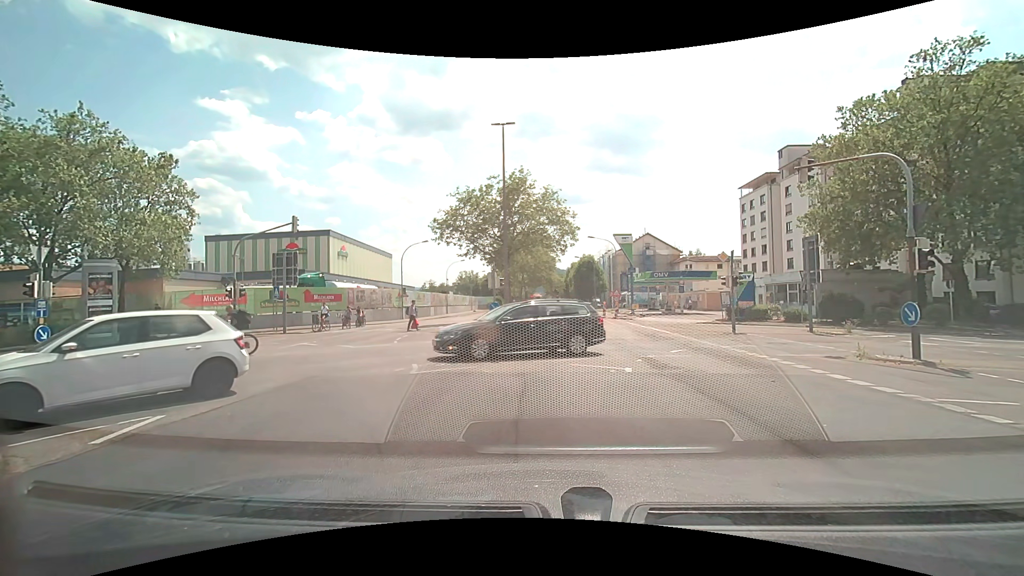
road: secondary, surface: asphalt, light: Day
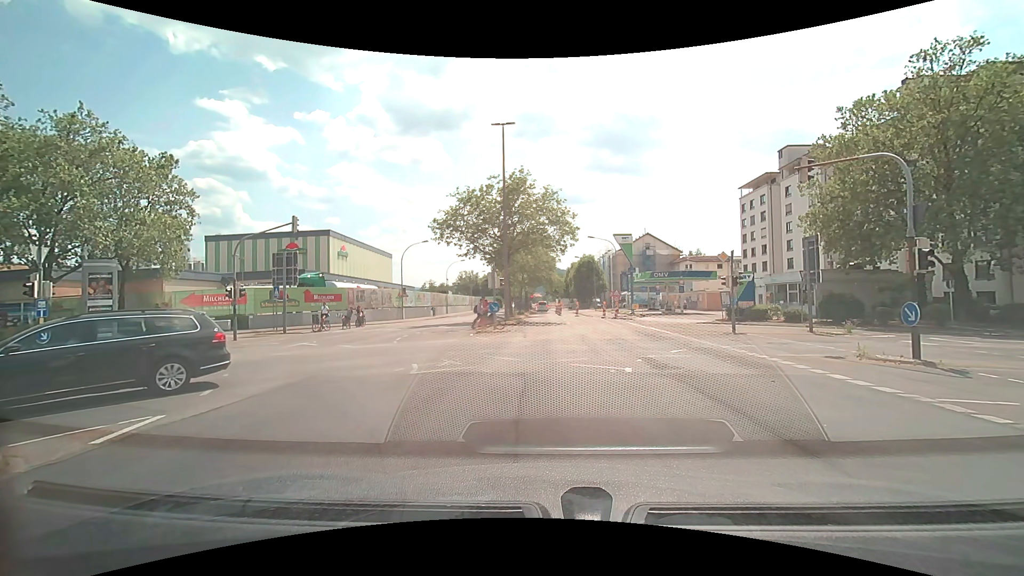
(0.0, 0.0) m; 0°
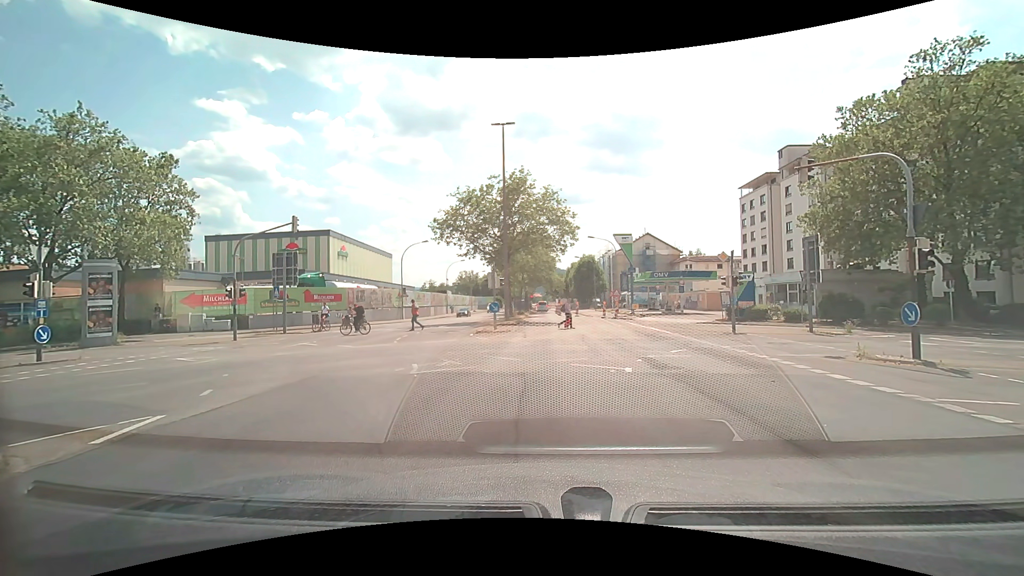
(0.0, 0.0) m; 0°
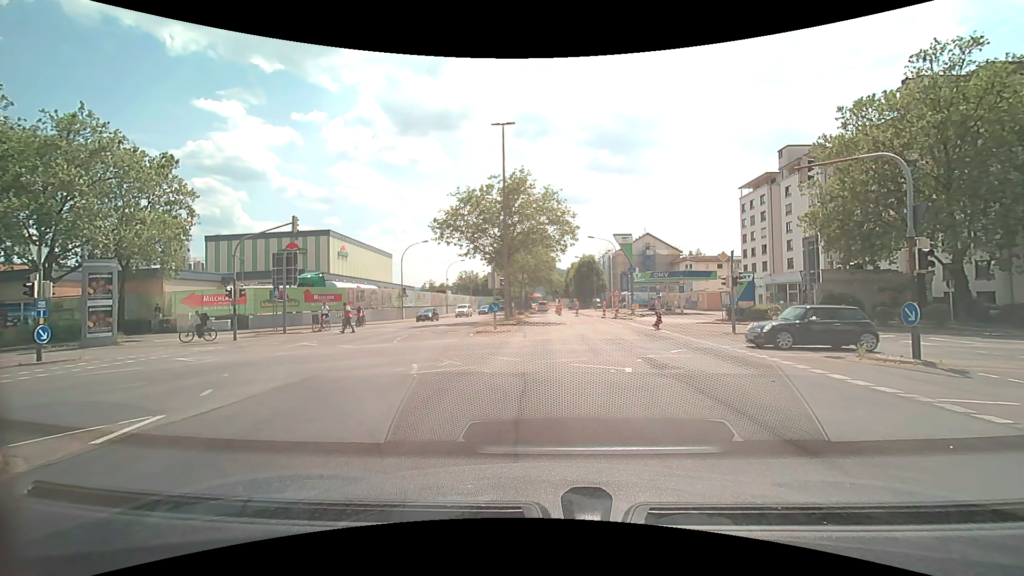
(0.0, 0.0) m; 0°
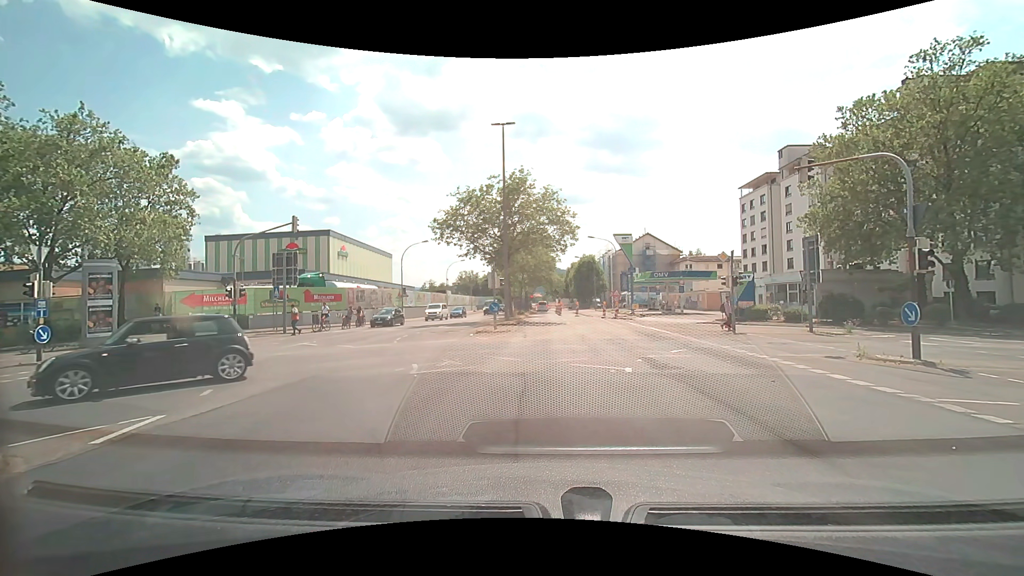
(0.0, 0.0) m; 0°
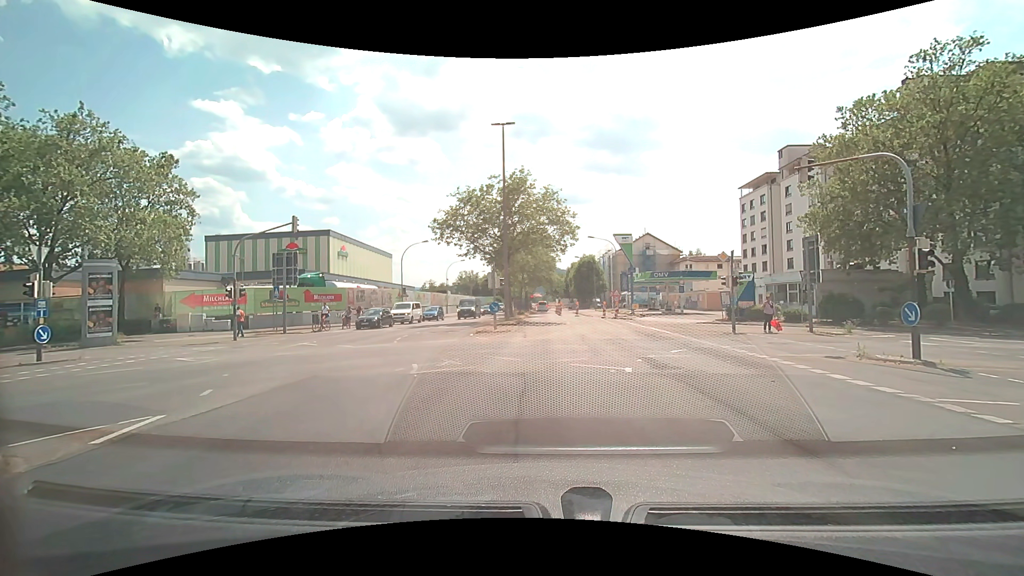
(0.0, 0.0) m; 0°
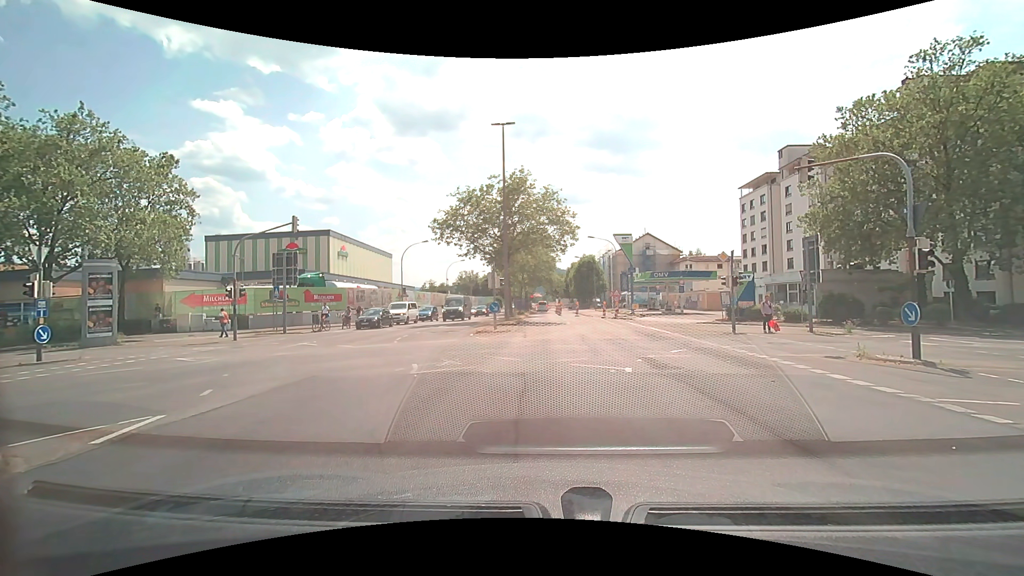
(0.0, 0.0) m; 0°
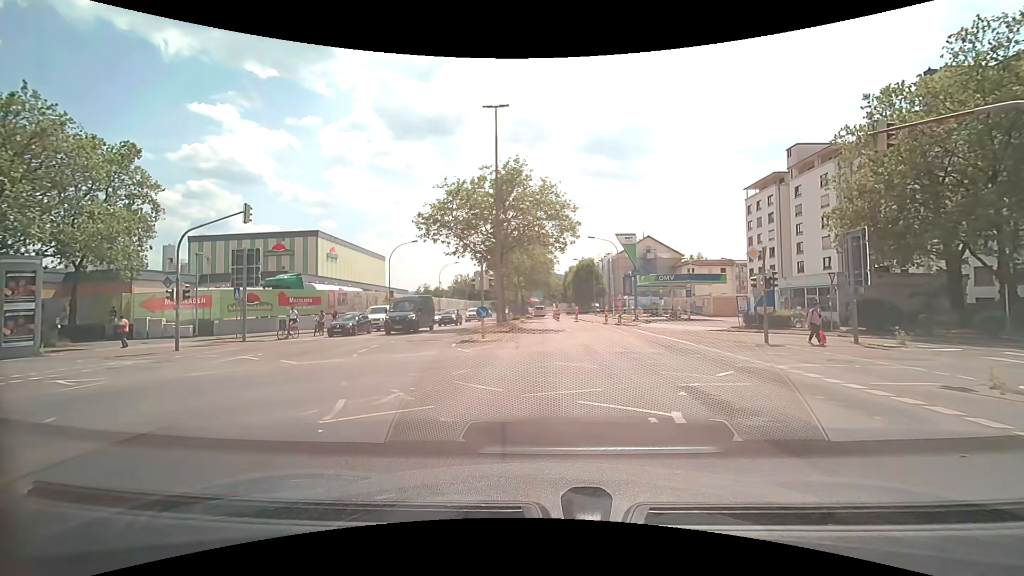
(+0.1, +4.5) m; +1°
(0, +10) (0, +20) (0, +30) (-1, +40) (-1, +50) (-1, +60) (-1, +70) (-1, +80) (-2, +90) (-2, +100) m
